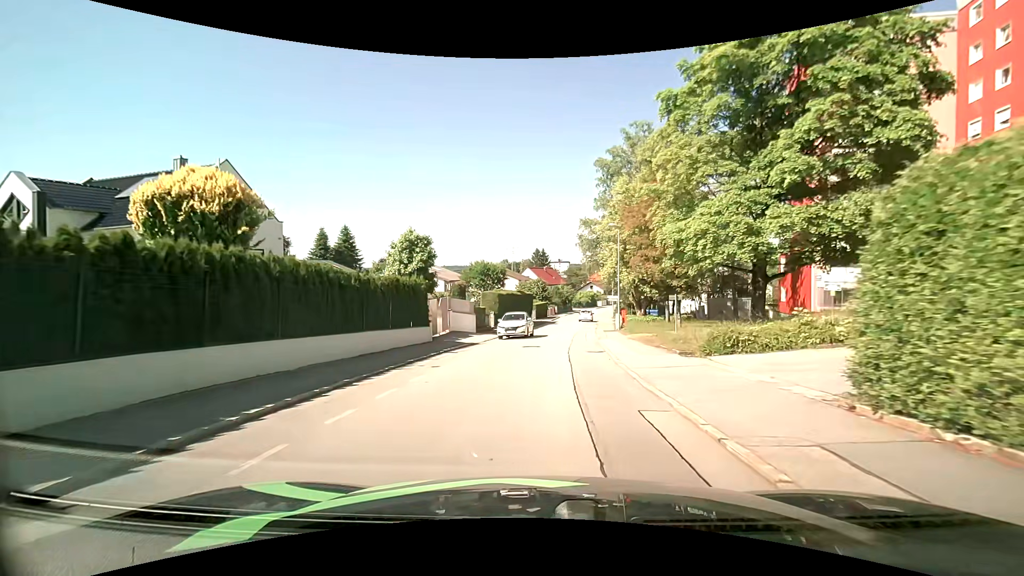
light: Day
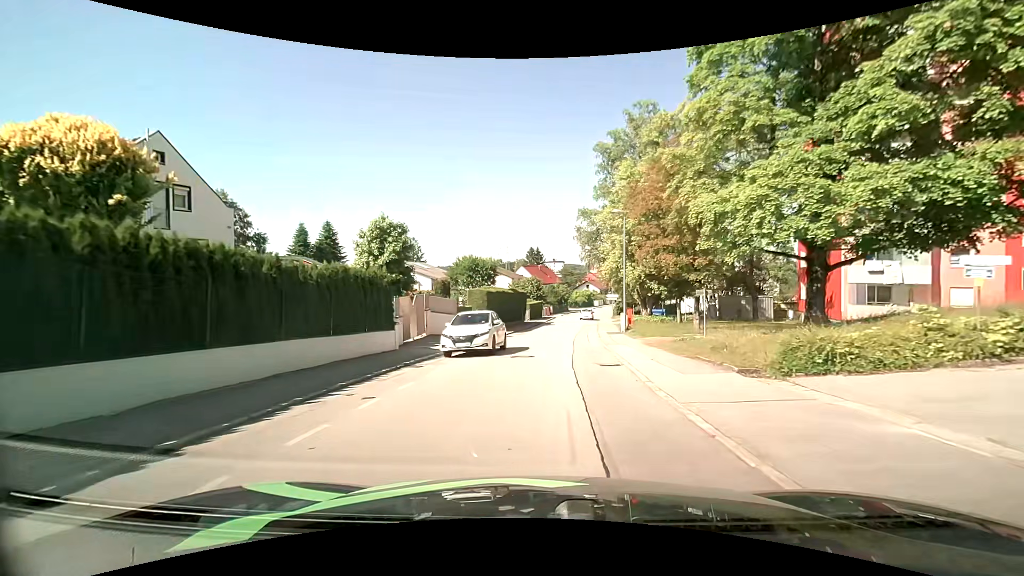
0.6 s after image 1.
(0.0, +5.0) m; 0°
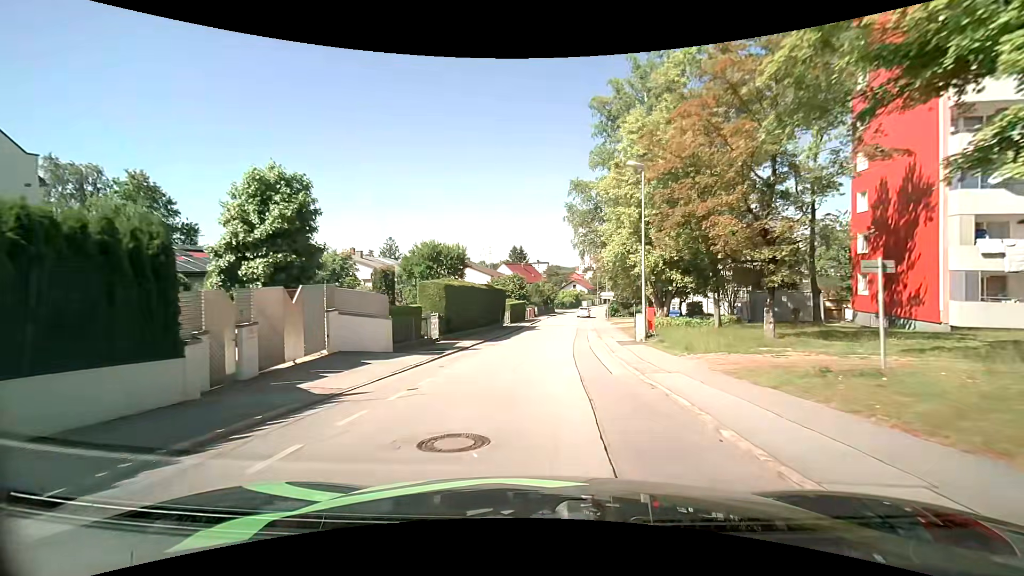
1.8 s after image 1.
(+0.2, +10.8) m; +2°
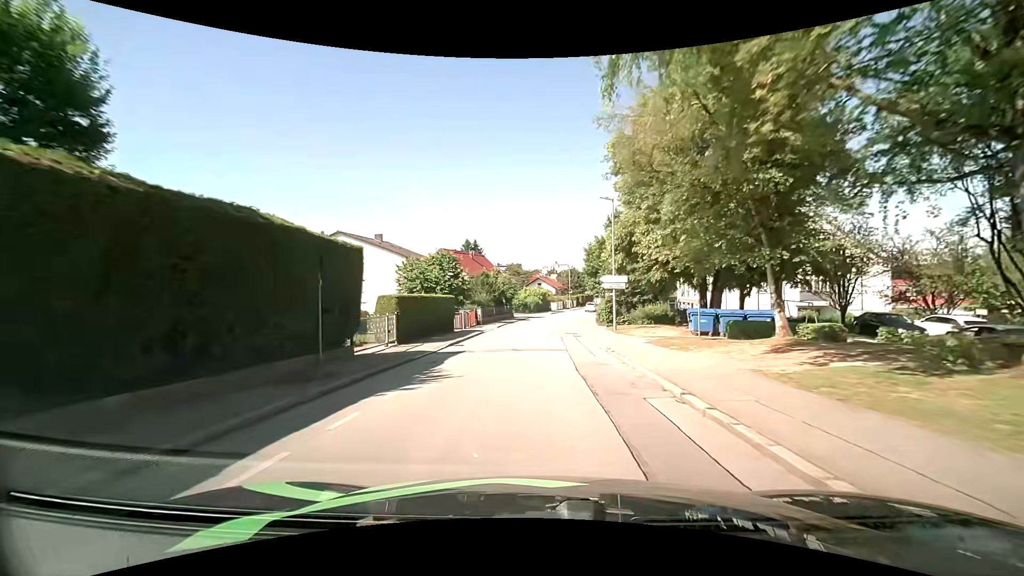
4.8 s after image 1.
(+1.4, +30.3) m; +4°
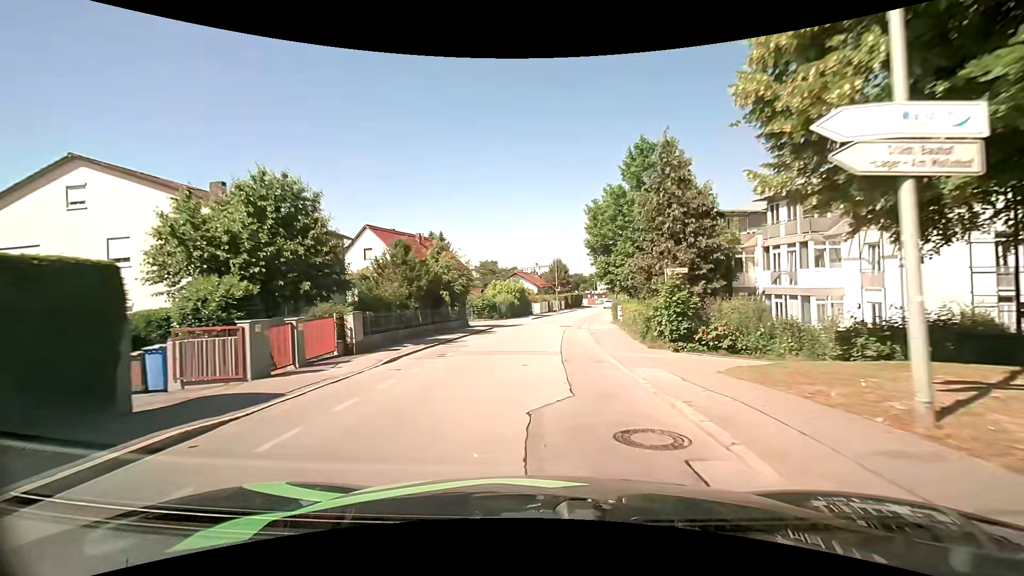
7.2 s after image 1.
(+0.9, +24.7) m; +3°
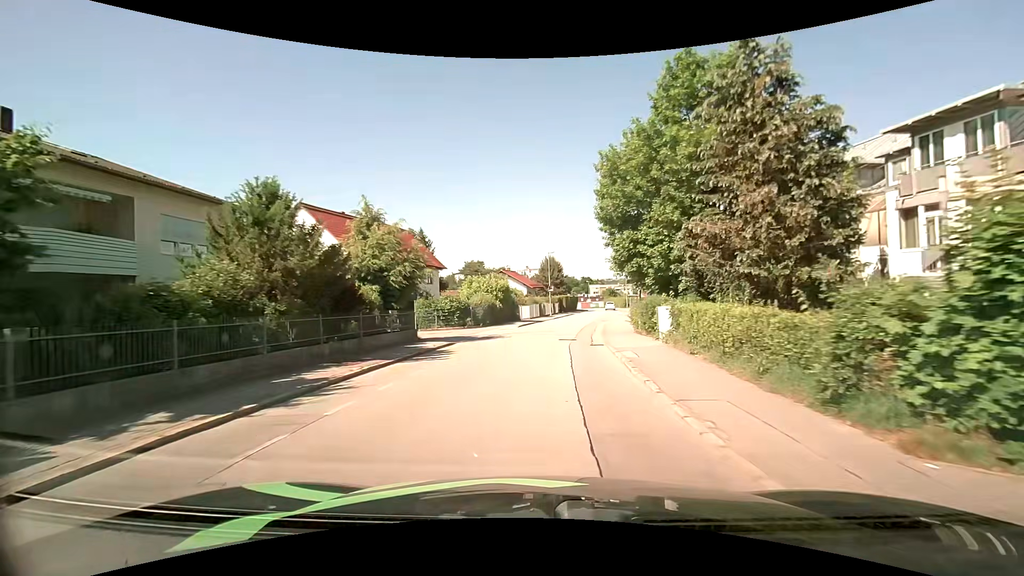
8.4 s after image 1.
(+0.1, +12.2) m; +2°
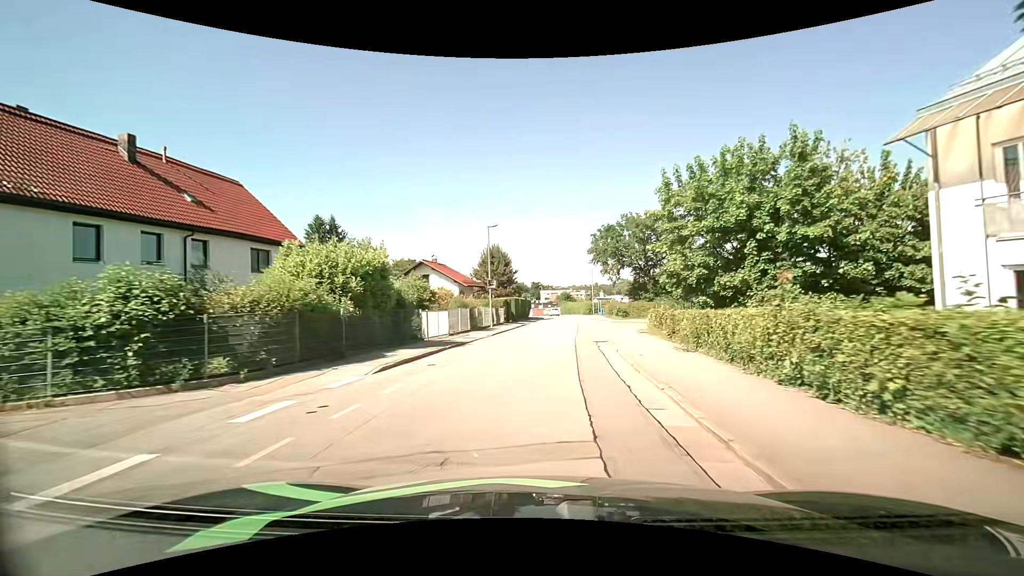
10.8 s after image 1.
(+0.8, +23.7) m; +6°
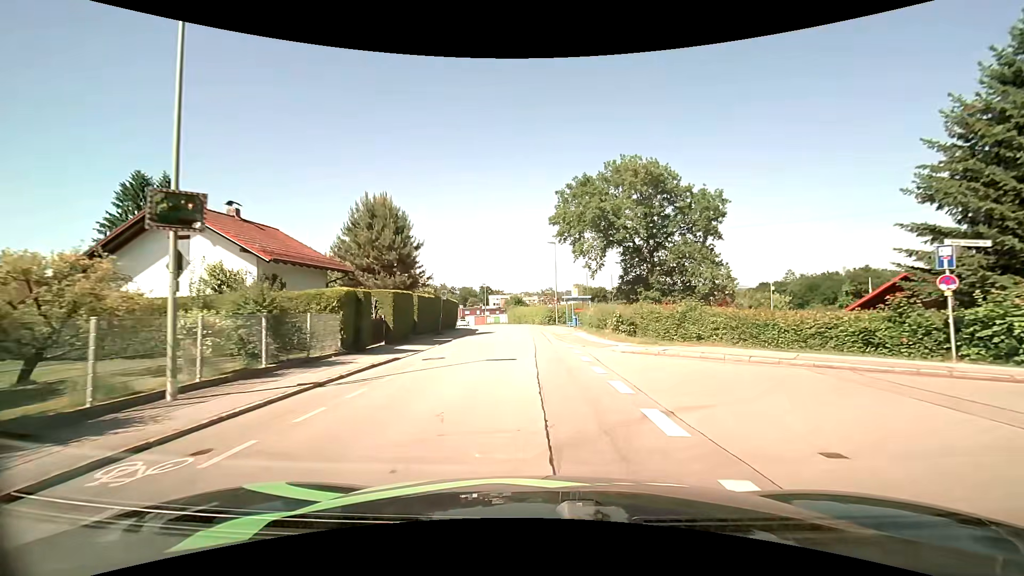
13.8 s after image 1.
(+1.6, +29.4) m; +5°
(0, +10) (0, +20) (0, +30) (-1, +40) (-2, +50) (-3, +60) (-5, +70) (-8, +79) (-11, +89) (-14, +98) m
